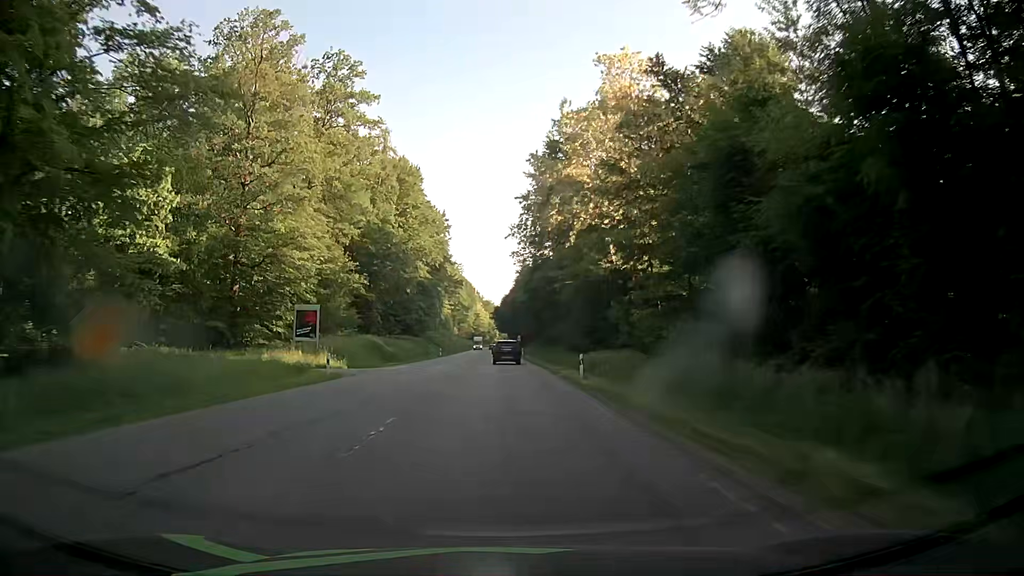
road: secondary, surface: asphalt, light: Day
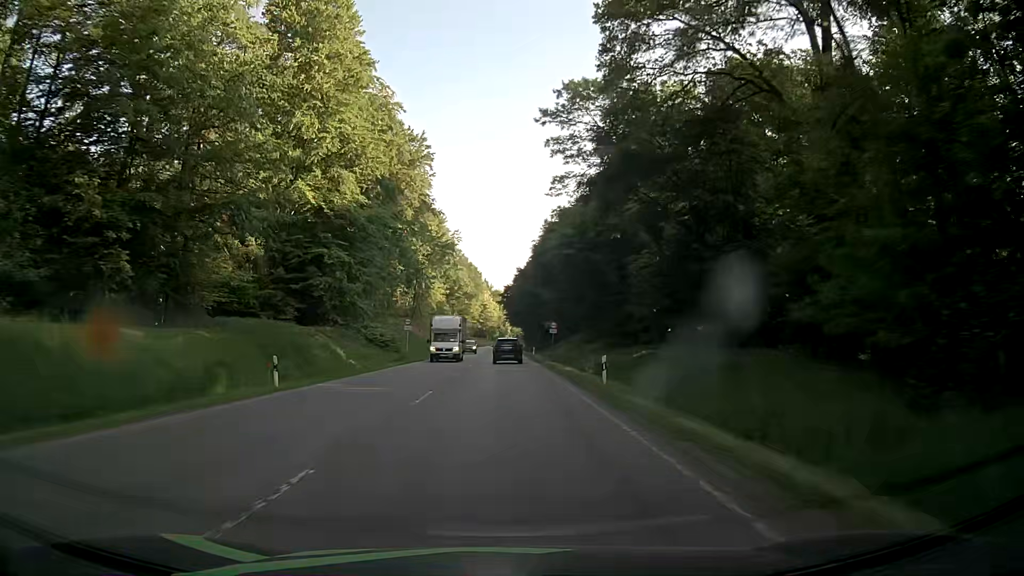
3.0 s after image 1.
(-1.0, +63.5) m; -2°
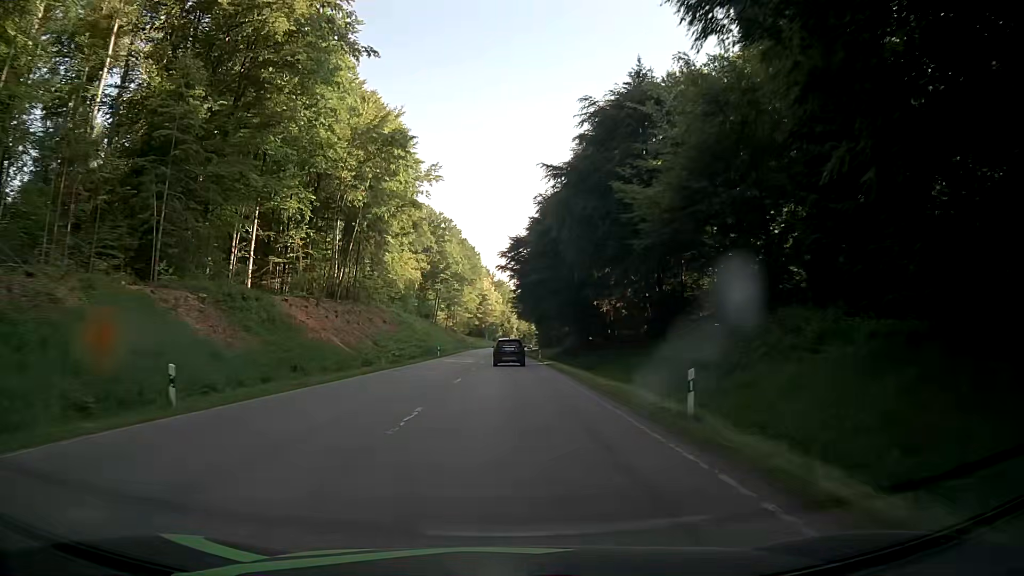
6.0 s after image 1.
(0.0, +62.2) m; 0°
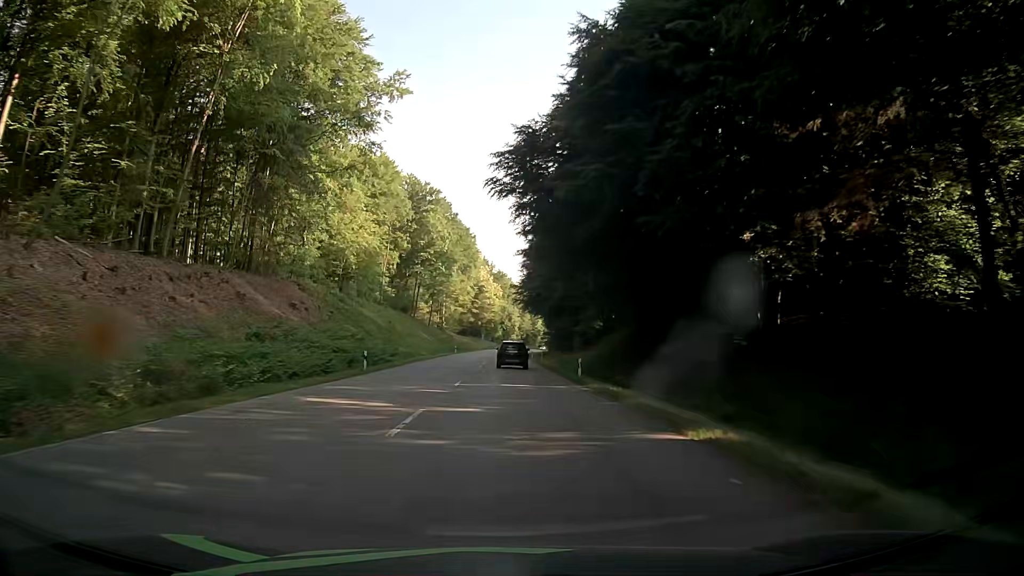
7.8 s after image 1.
(-0.1, +36.7) m; -1°
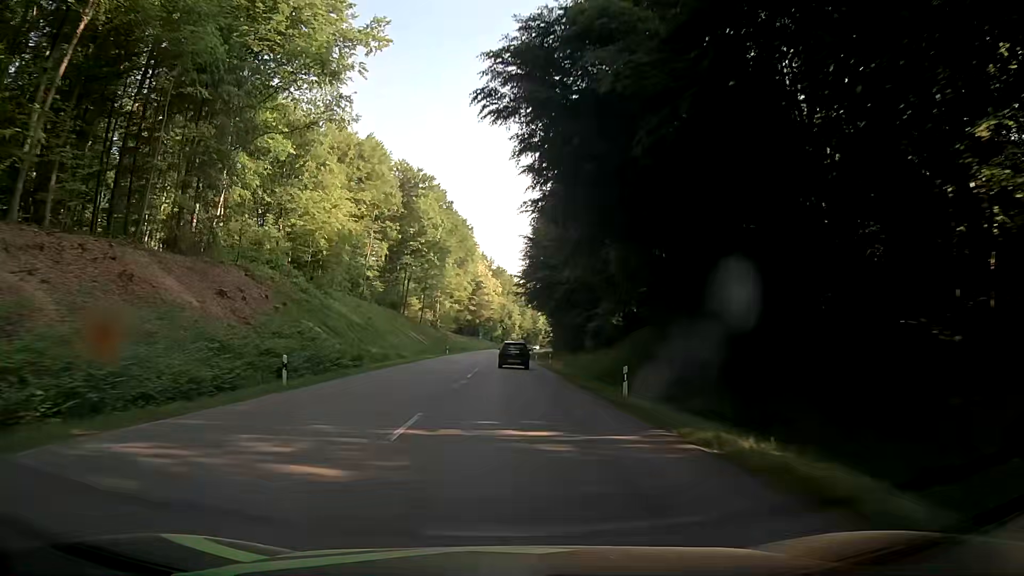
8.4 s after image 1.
(+0.1, +12.4) m; 0°
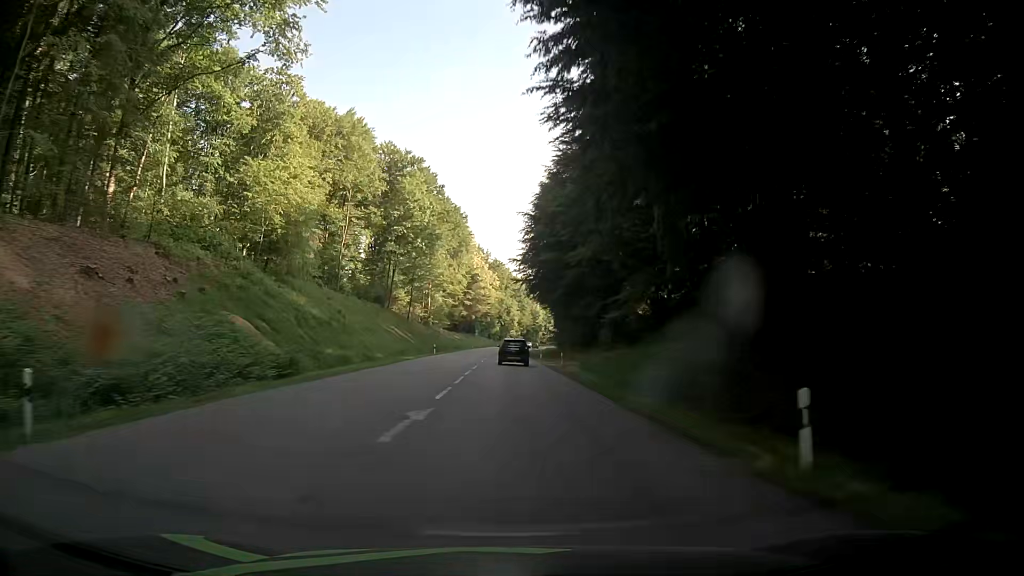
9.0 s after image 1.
(+0.1, +12.5) m; 0°
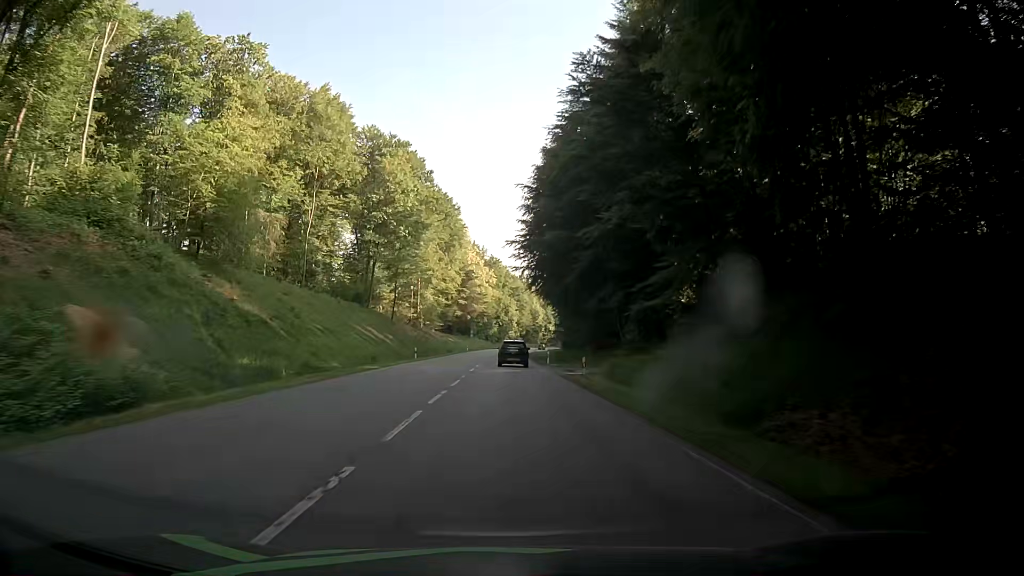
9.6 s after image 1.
(+0.1, +12.6) m; 0°
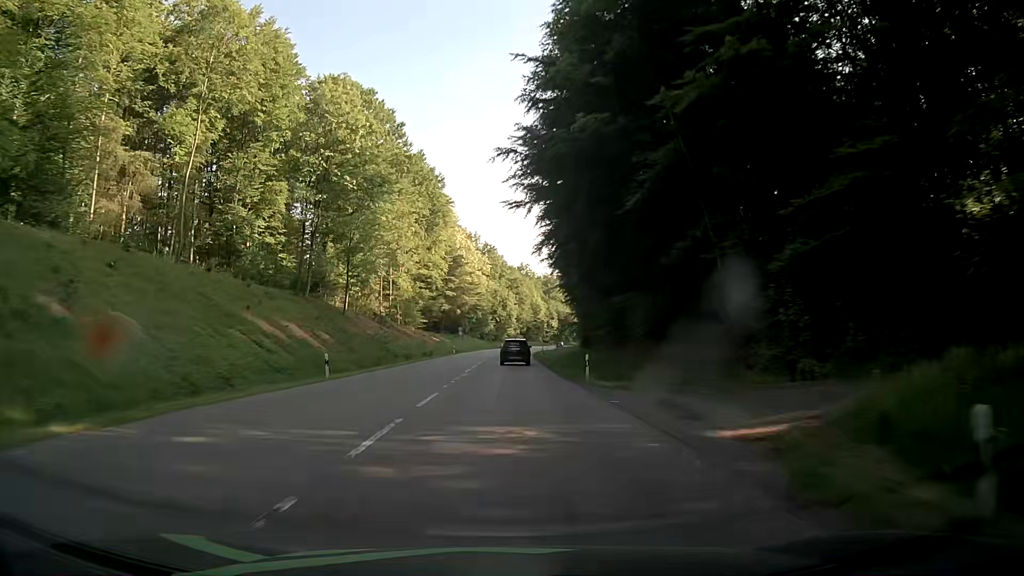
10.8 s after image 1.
(+0.2, +25.5) m; +1°
(0, +10) (0, +20) (0, +30) (0, +40) (0, +50) (0, +60) (+1, +70) (+1, +80) (+1, +90) (+2, +100) m
